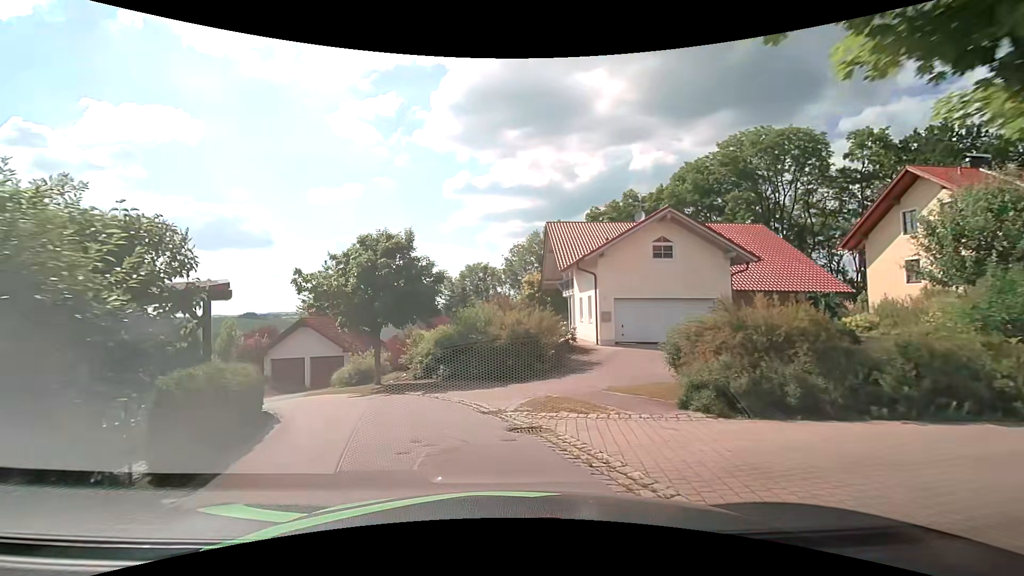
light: Day
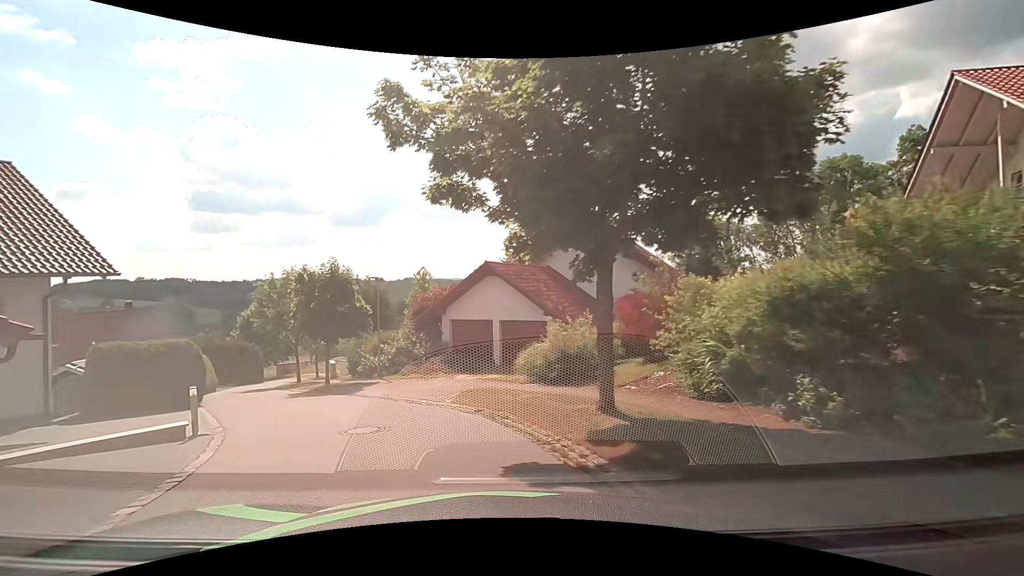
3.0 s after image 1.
(-2.9, +14.5) m; -23°
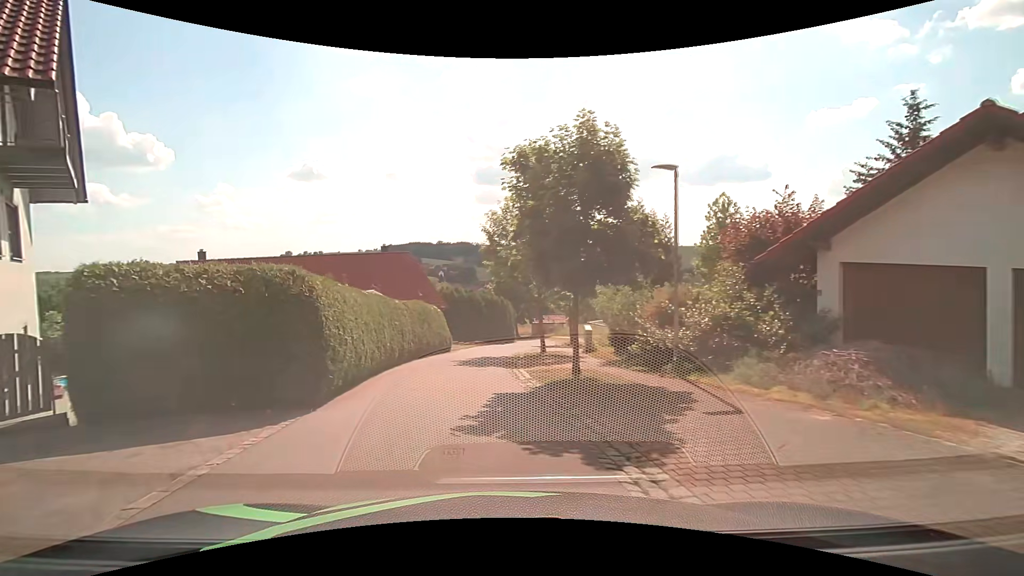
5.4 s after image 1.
(-3.4, +12.8) m; -30°
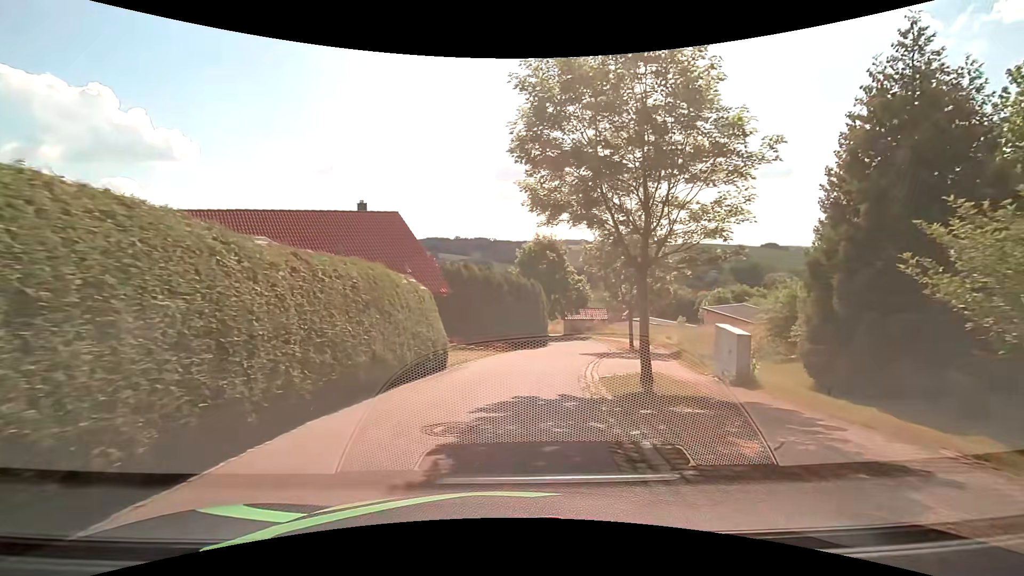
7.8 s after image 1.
(-0.7, +13.8) m; 0°
